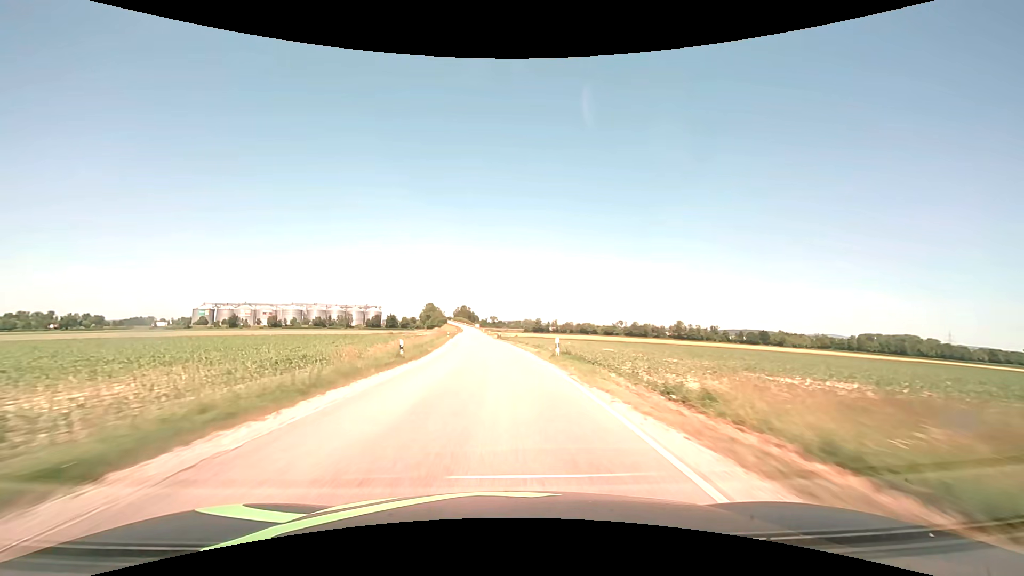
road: secondary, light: Day
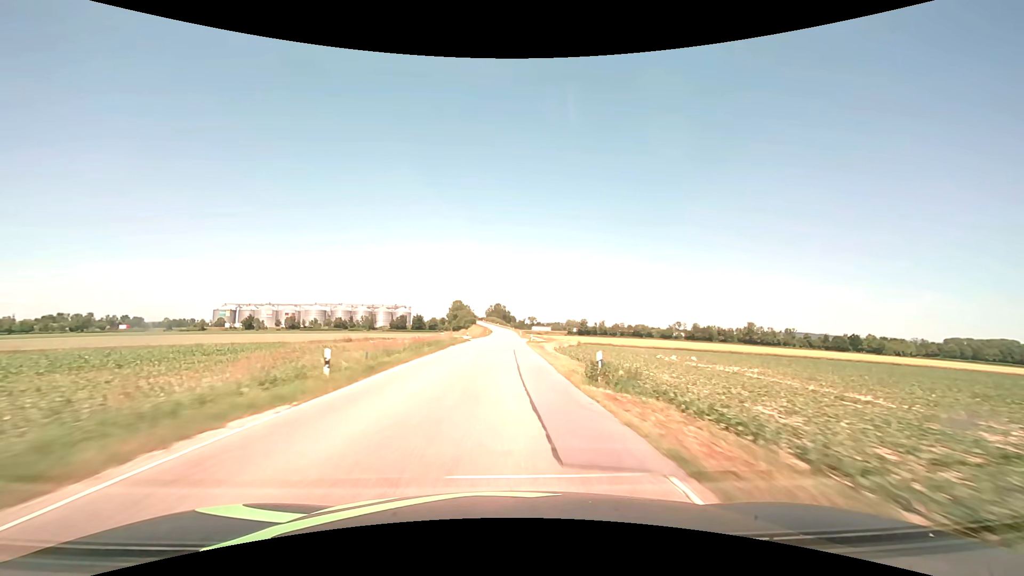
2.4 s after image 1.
(-2.5, +56.7) m; -4°
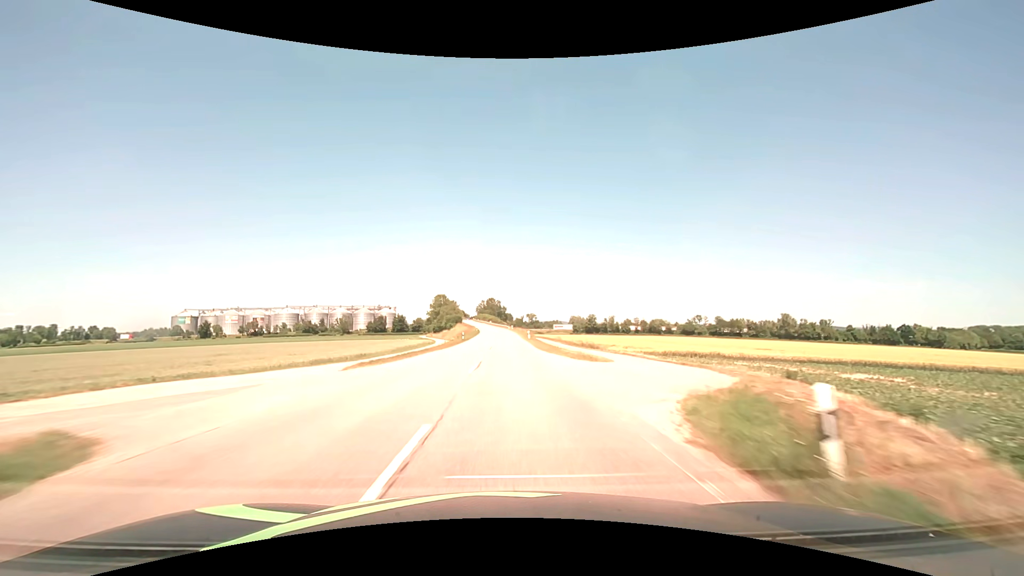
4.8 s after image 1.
(+0.1, +56.8) m; 0°
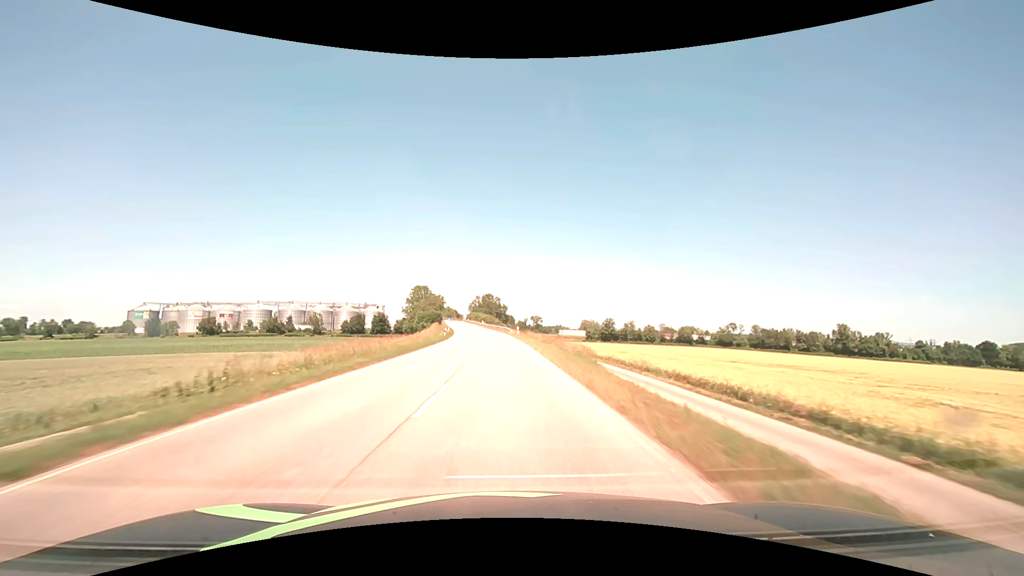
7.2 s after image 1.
(+0.3, +56.7) m; 0°
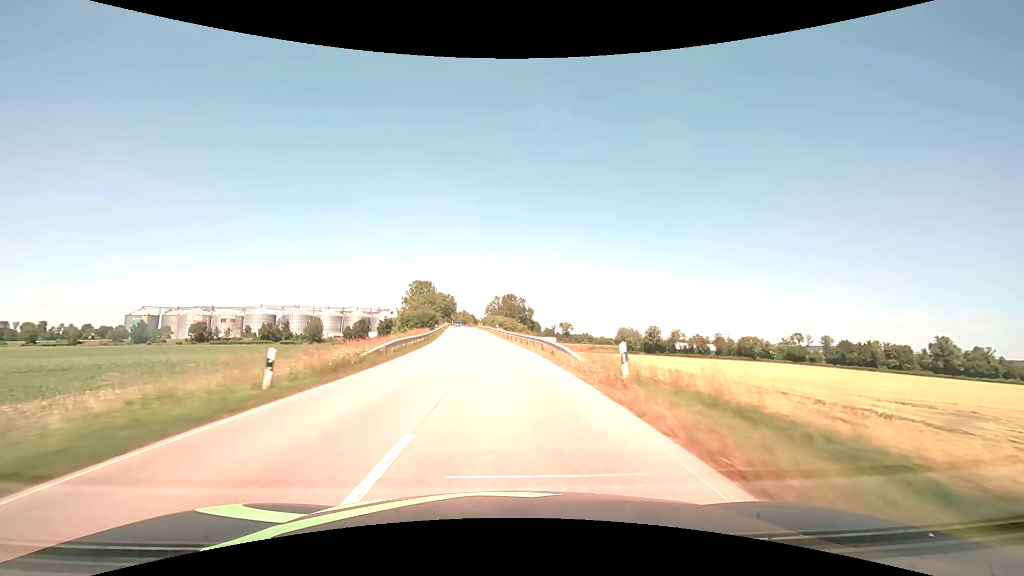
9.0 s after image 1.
(-0.8, +42.3) m; -3°
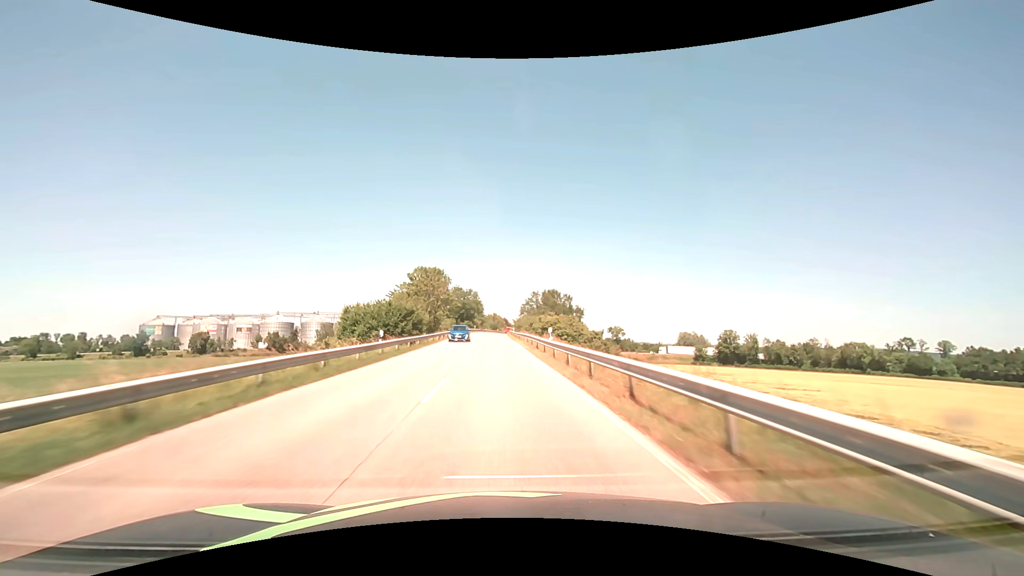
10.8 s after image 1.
(-1.5, +42.2) m; -4°
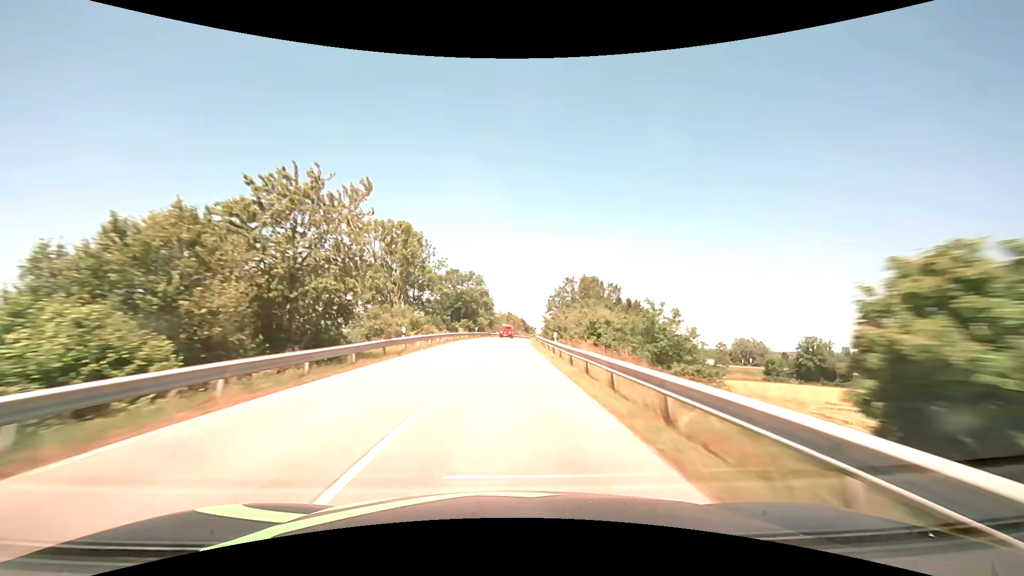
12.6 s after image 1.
(-1.0, +42.2) m; -2°
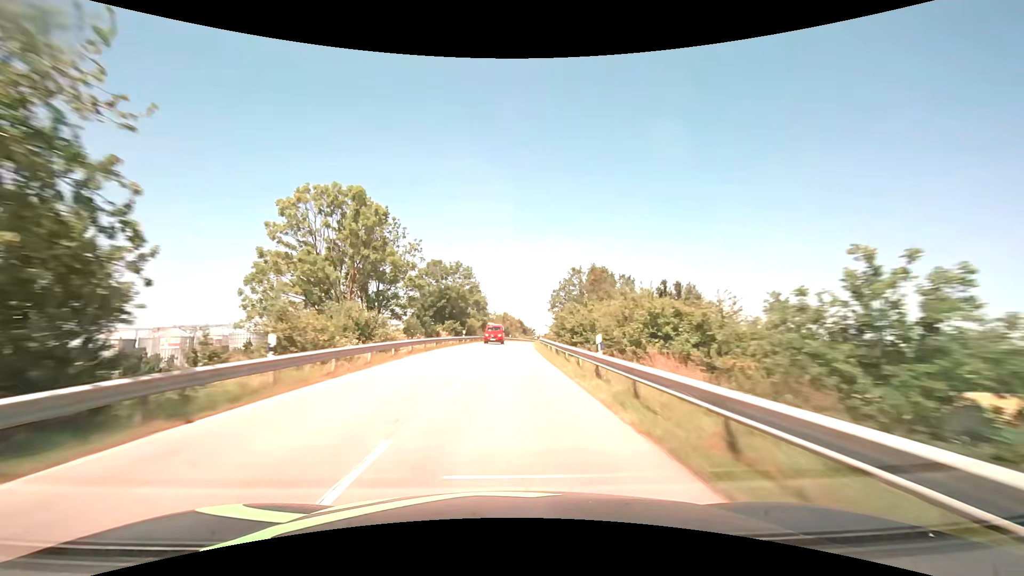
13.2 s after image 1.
(+0.1, +14.1) m; 0°
(0, +10) (0, +20) (0, +30) (+1, +40) (+1, +50) (+2, +60) (+2, +70) (+3, +80) (+4, +90) (+6, +100) m
